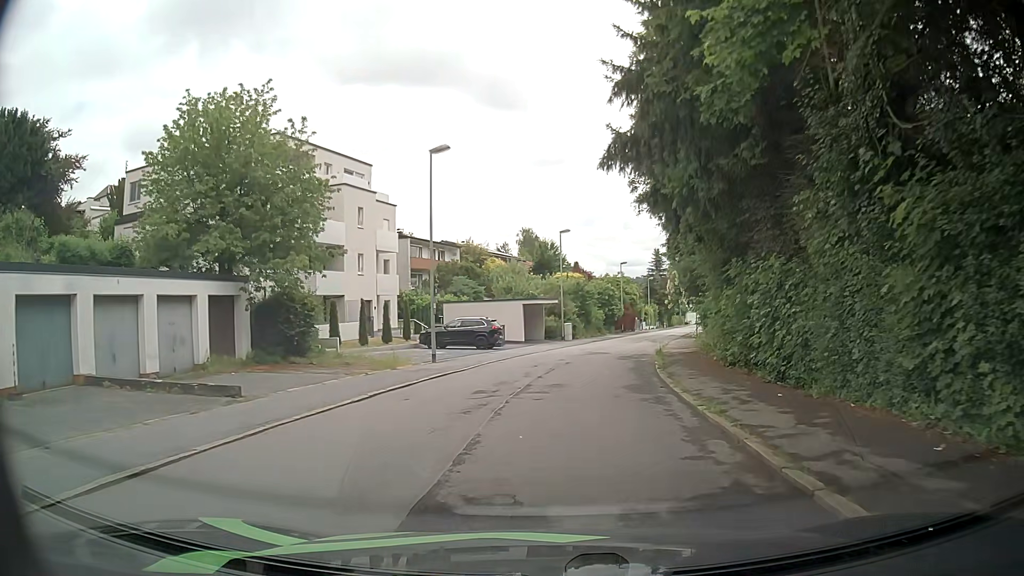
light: Day
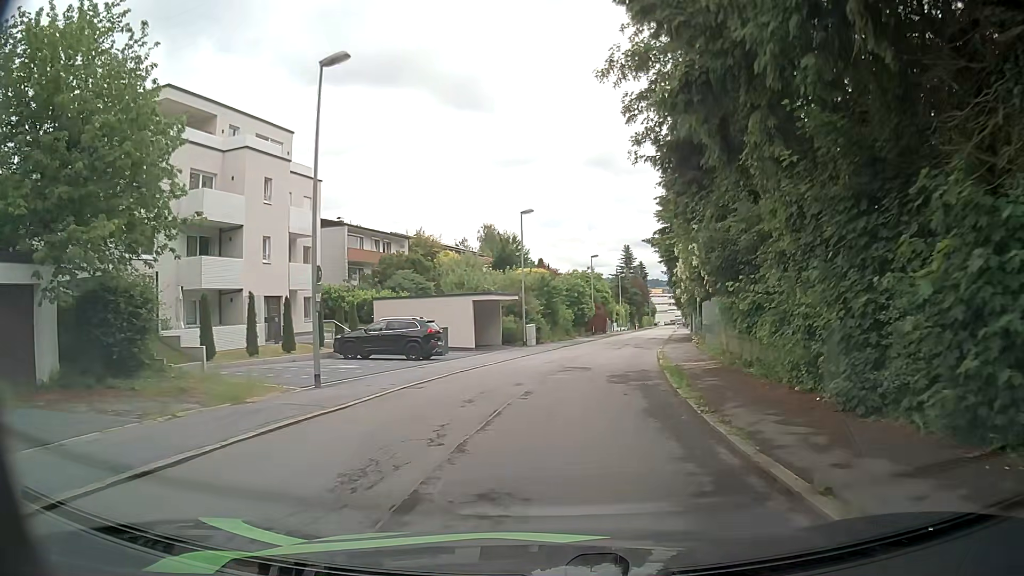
(+0.3, +9.3) m; +3°
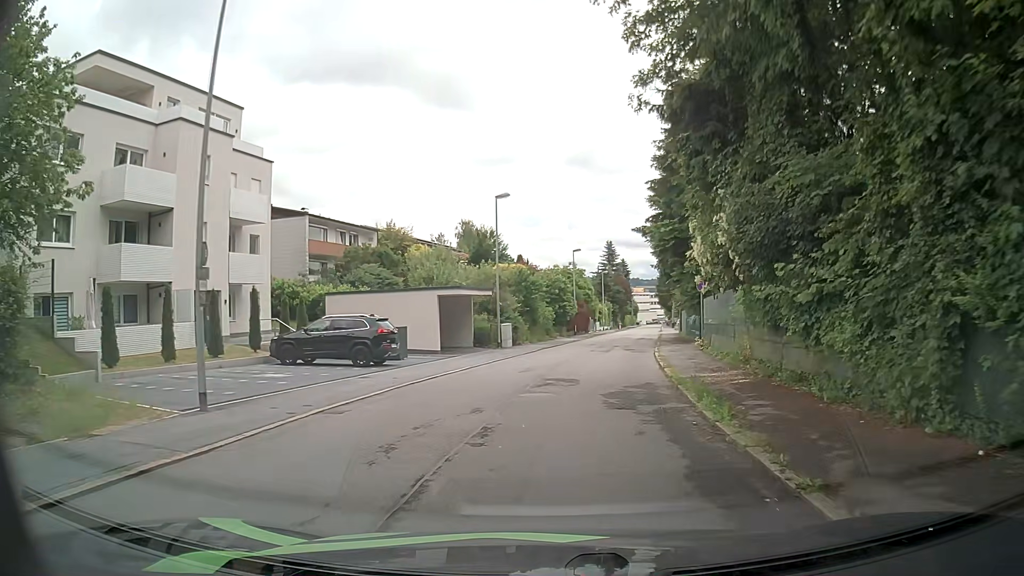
(+0.1, +4.7) m; +3°
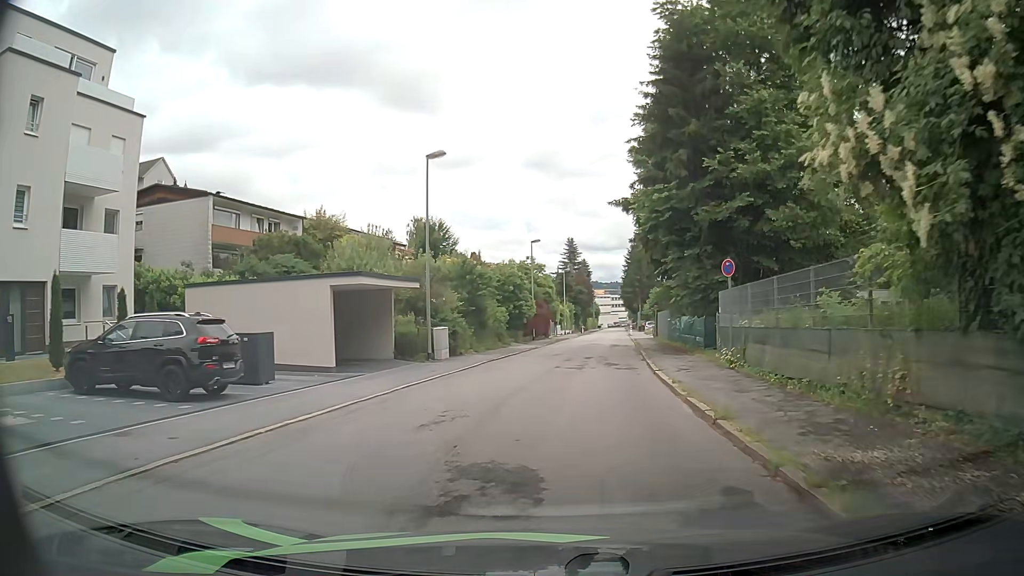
(+0.3, +9.5) m; +3°
